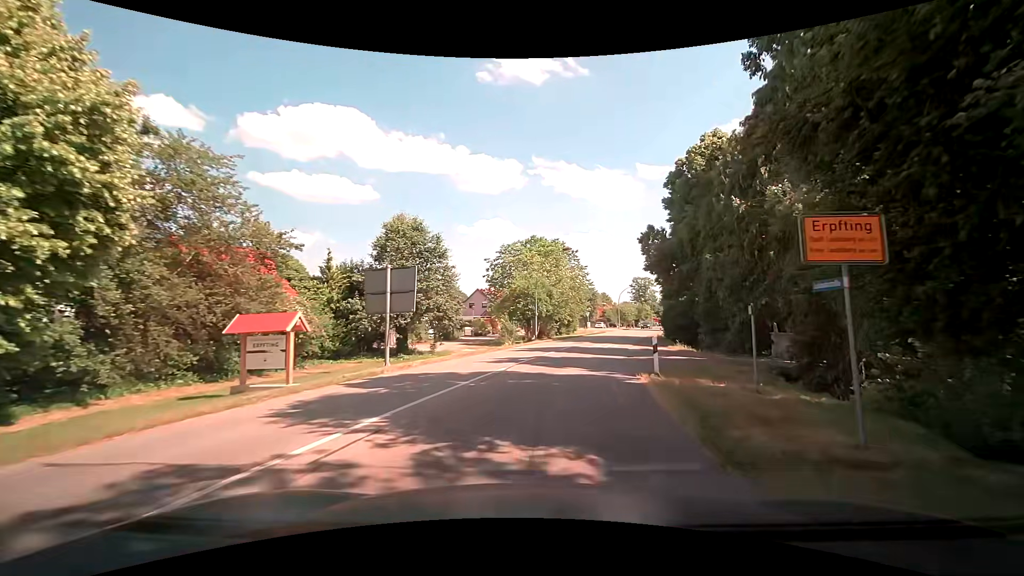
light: Day
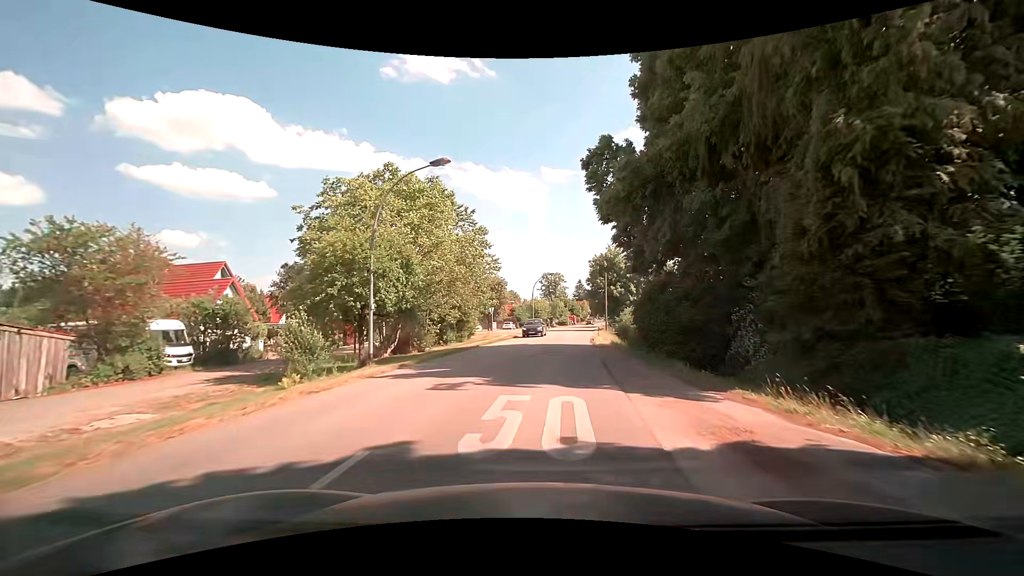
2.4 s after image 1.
(+2.5, +23.0) m; +10°
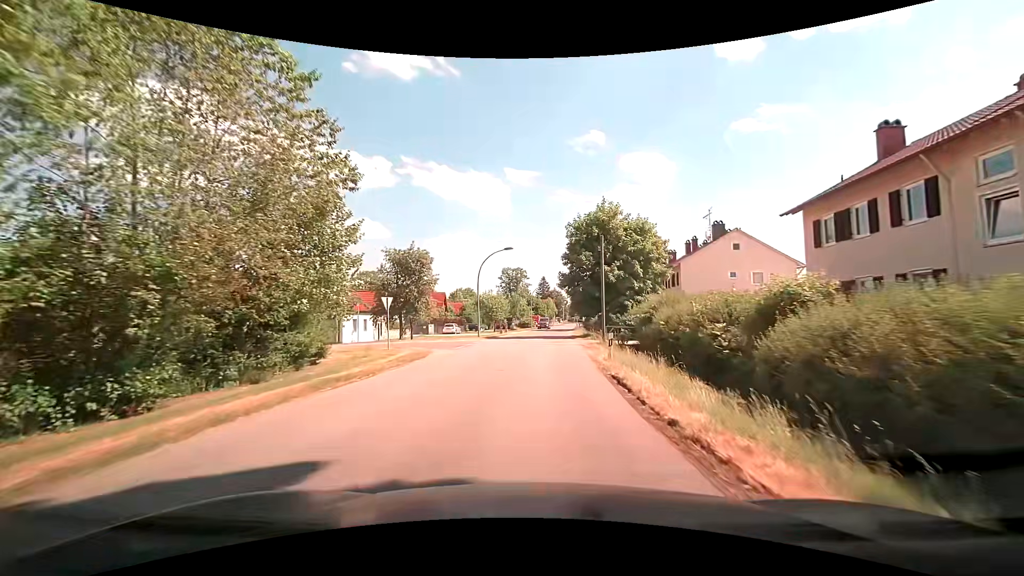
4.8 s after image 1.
(+1.4, +24.5) m; +4°
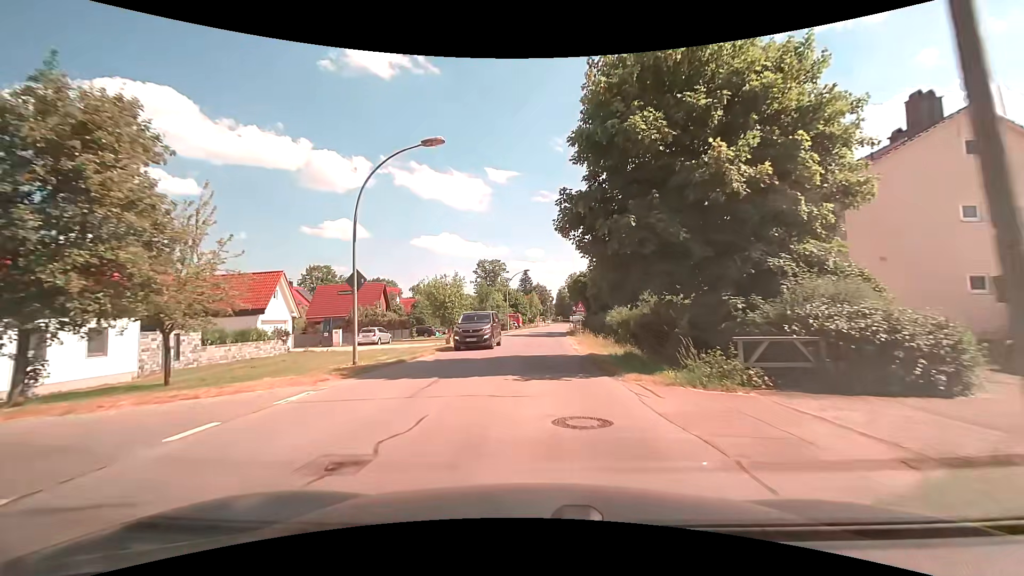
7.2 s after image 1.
(+0.8, +25.8) m; +3°
